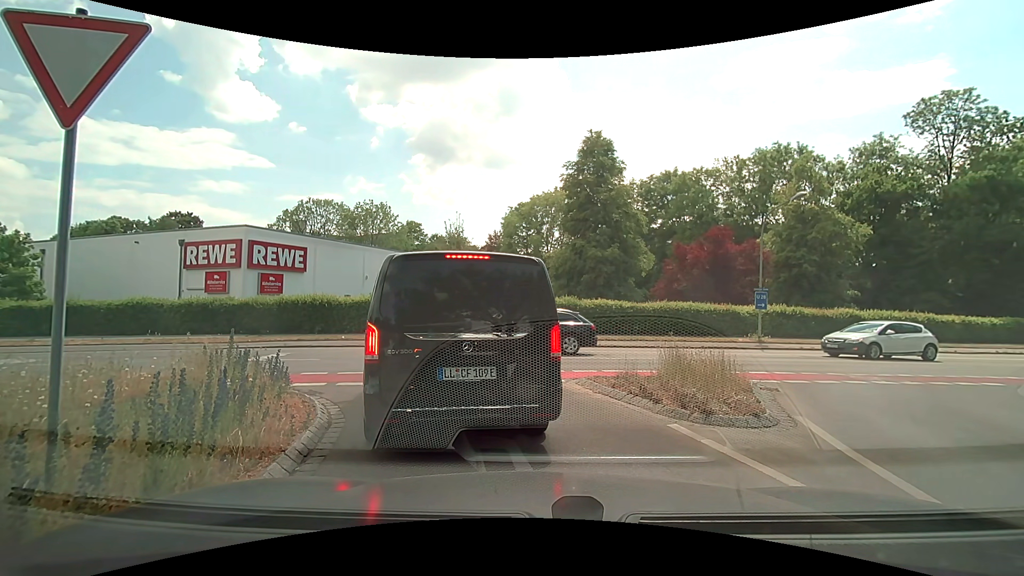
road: tertiary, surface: asphalt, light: Day
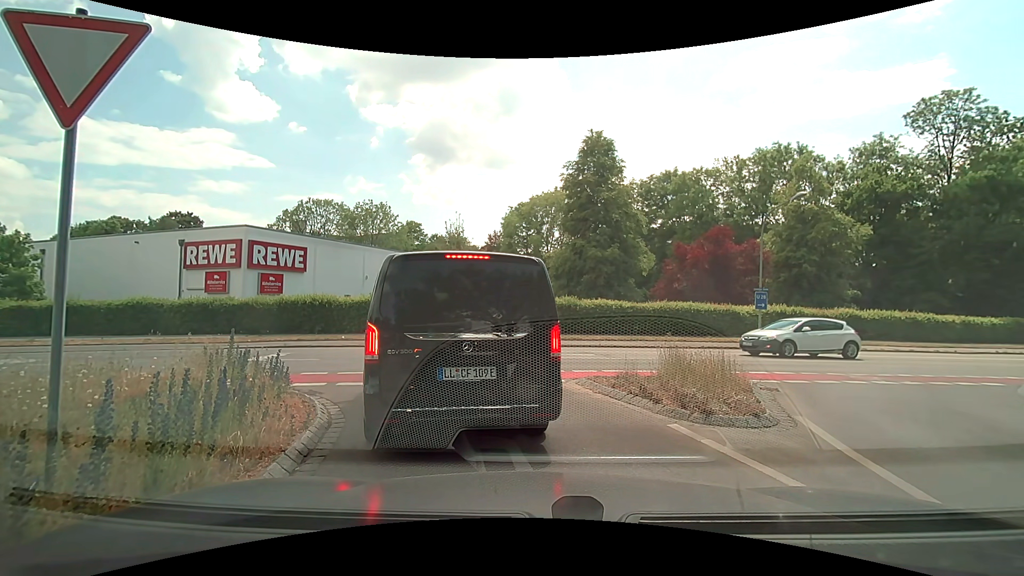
(0.0, 0.0) m; 0°
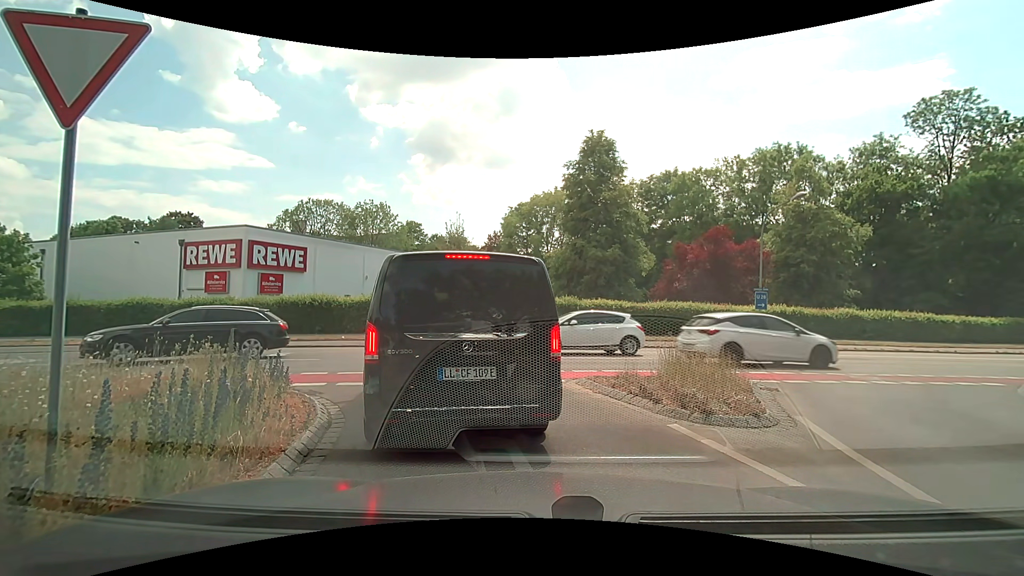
(0.0, 0.0) m; 0°
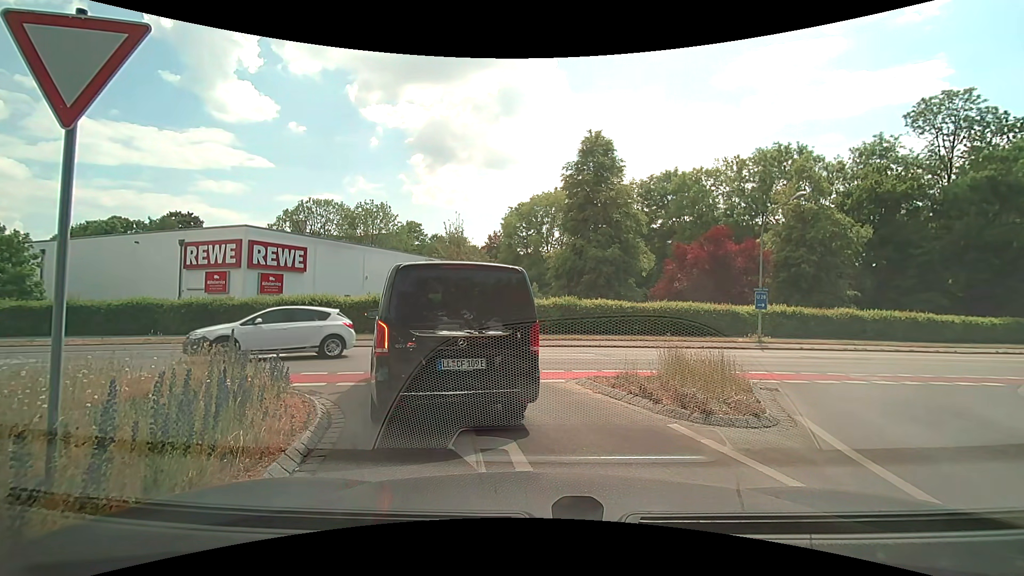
(0.0, 0.0) m; 0°
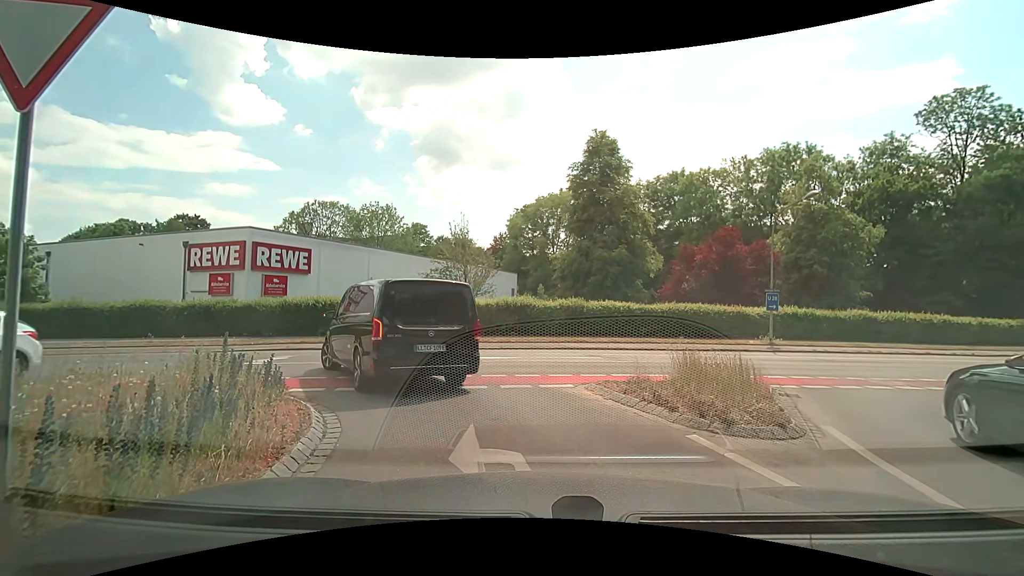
(0.0, +0.4) m; 0°
